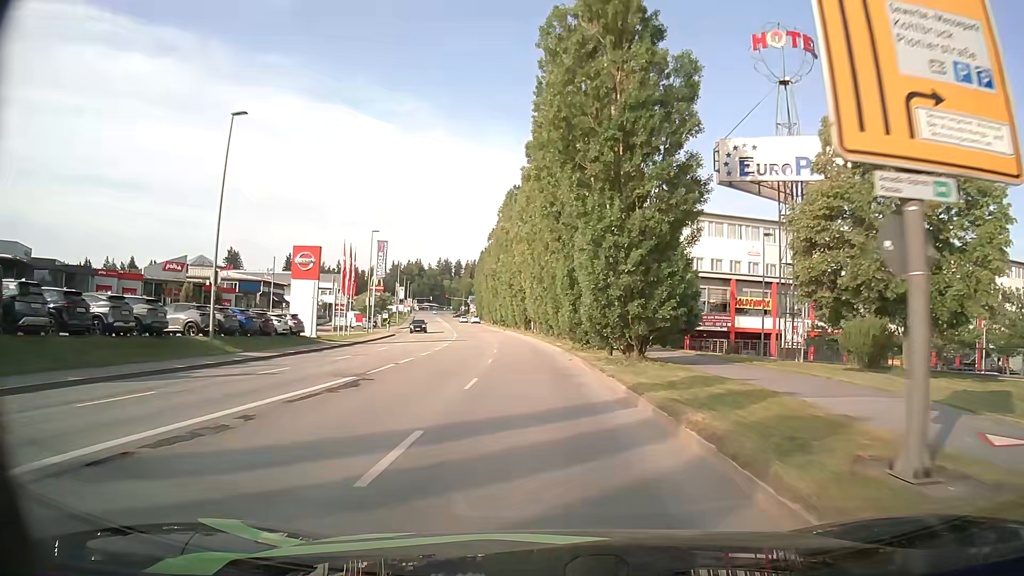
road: tertiary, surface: asphalt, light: Day
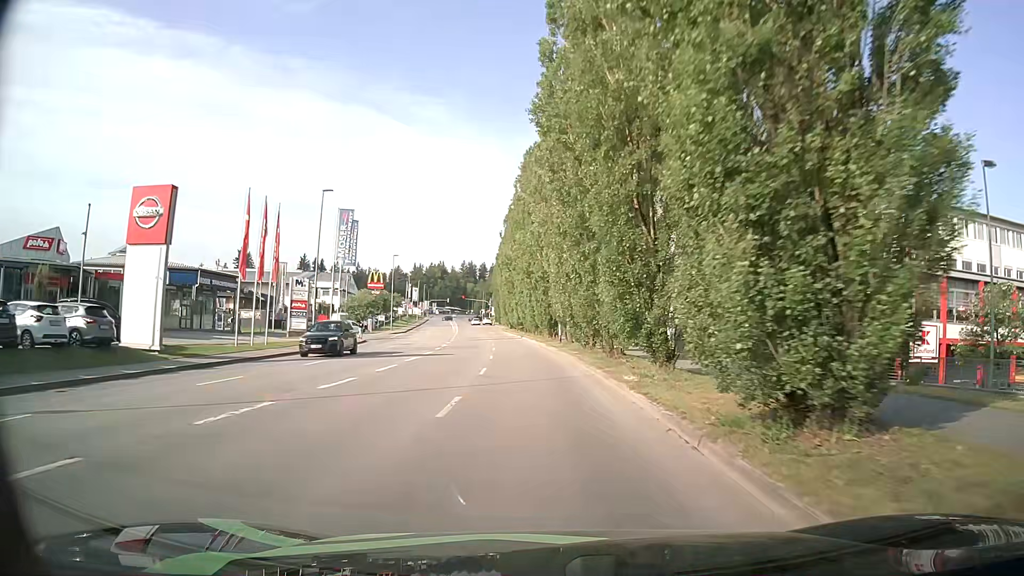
(-0.5, +22.8) m; -3°
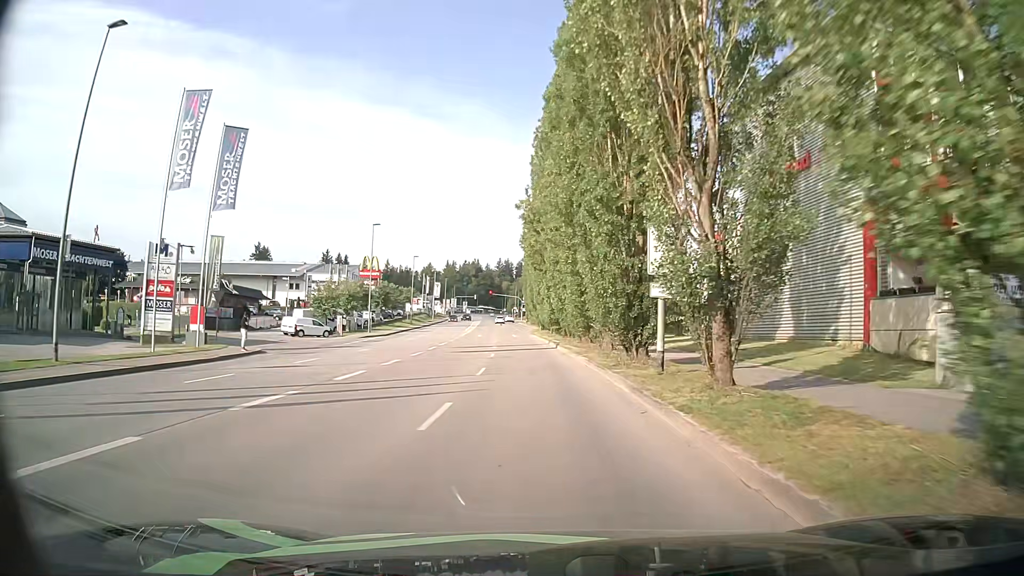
(-0.9, +28.9) m; -3°
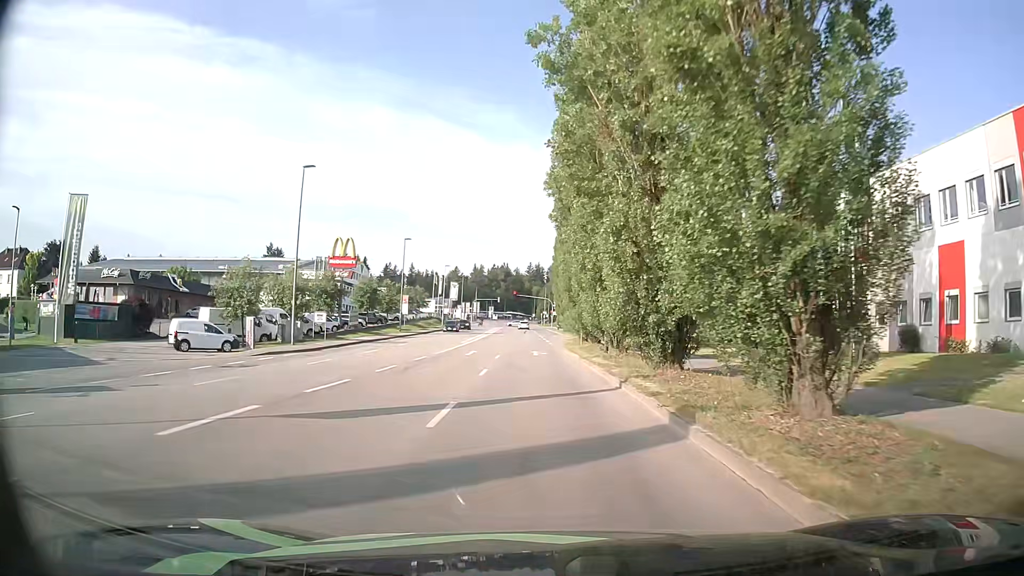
(-0.9, +26.5) m; -3°
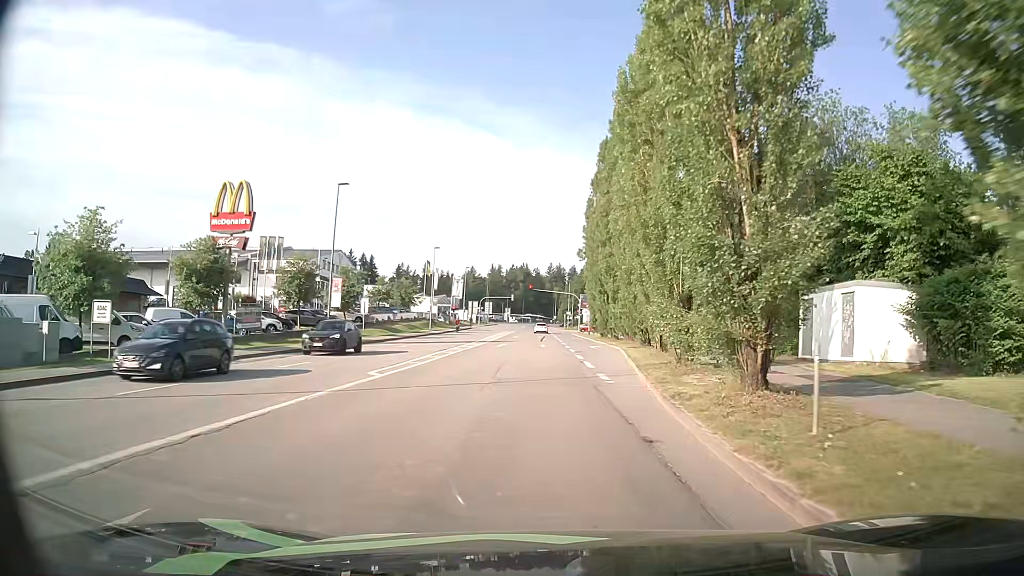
(-1.0, +30.6) m; -2°
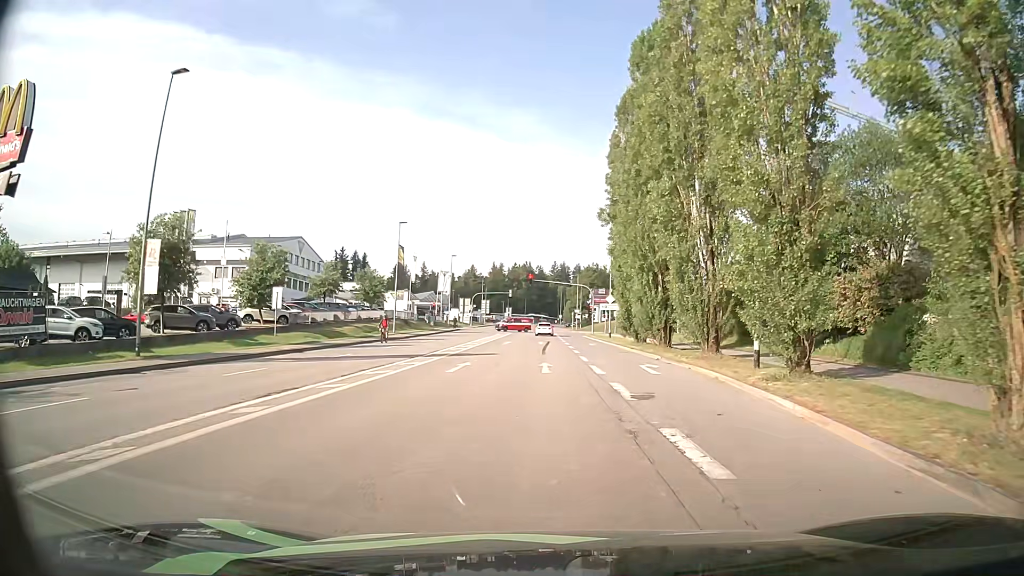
(-0.2, +21.8) m; 0°
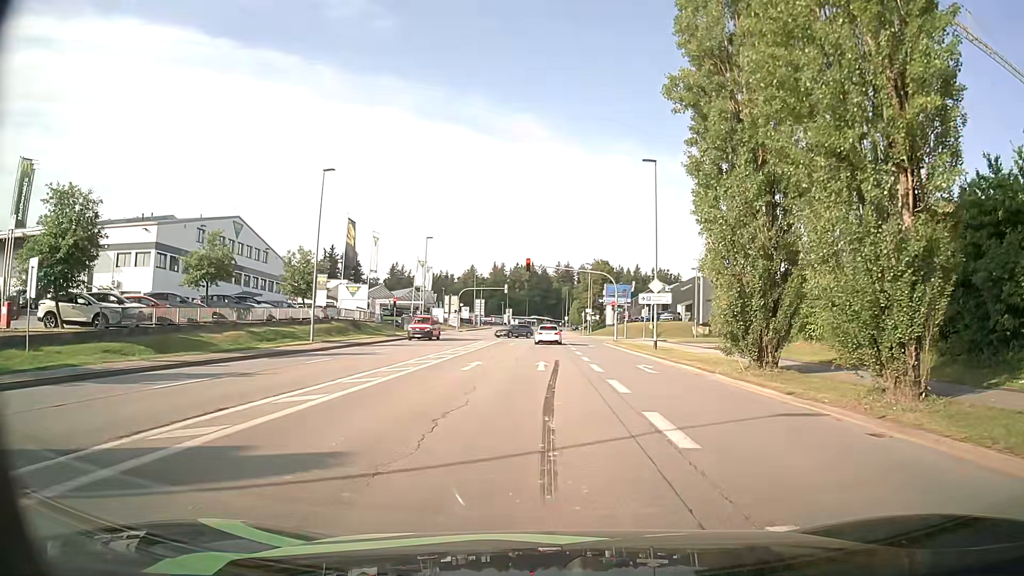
(-0.4, +22.7) m; -1°
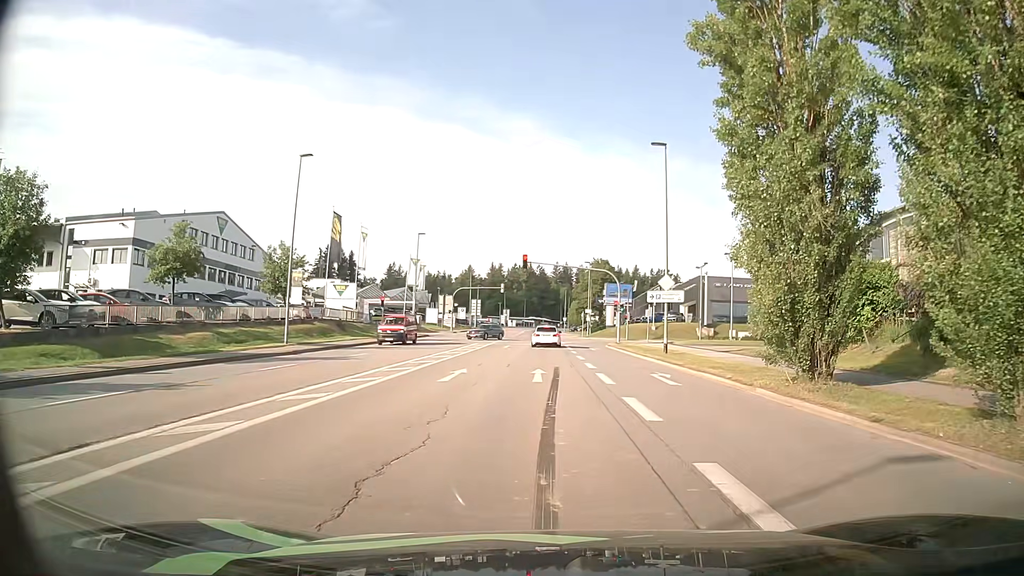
(0.0, +3.7) m; 0°
(0, +10) (0, +20) (0, +30) (0, +40) (0, +50) (0, +60) (0, +70) (0, +80) (0, +90) (0, +100) m
